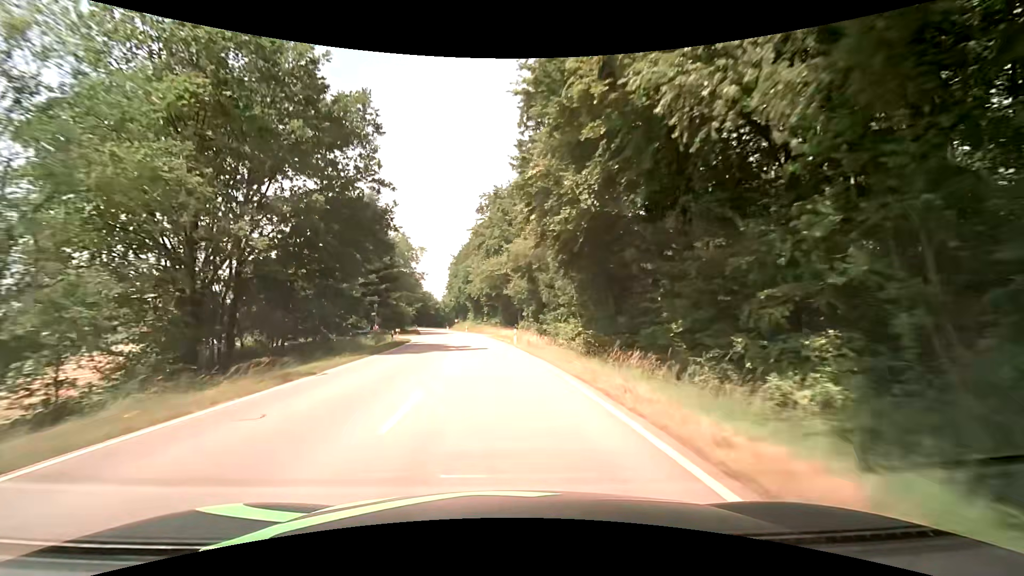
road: secondary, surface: asphalt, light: Day
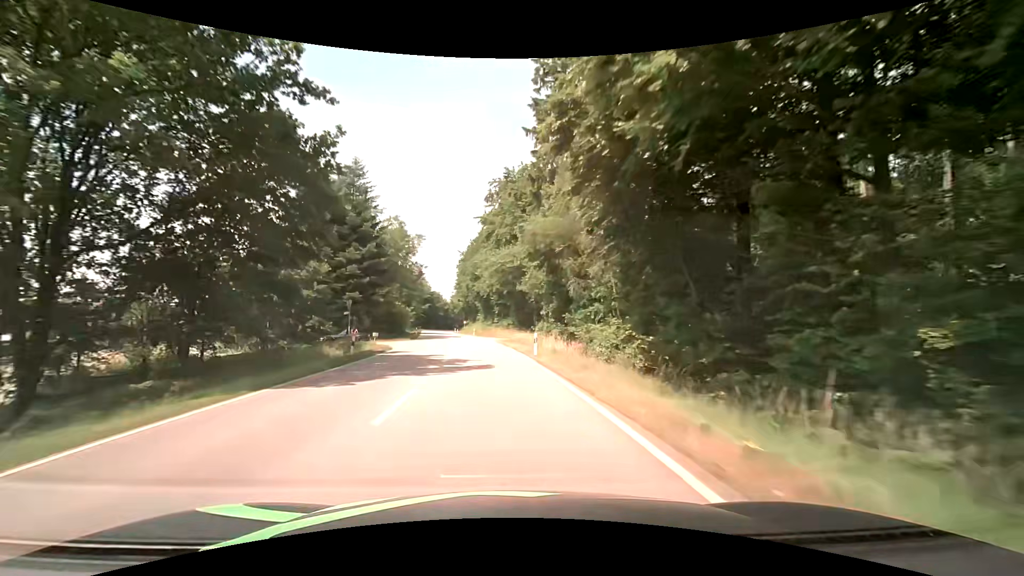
(-0.1, +11.3) m; -1°
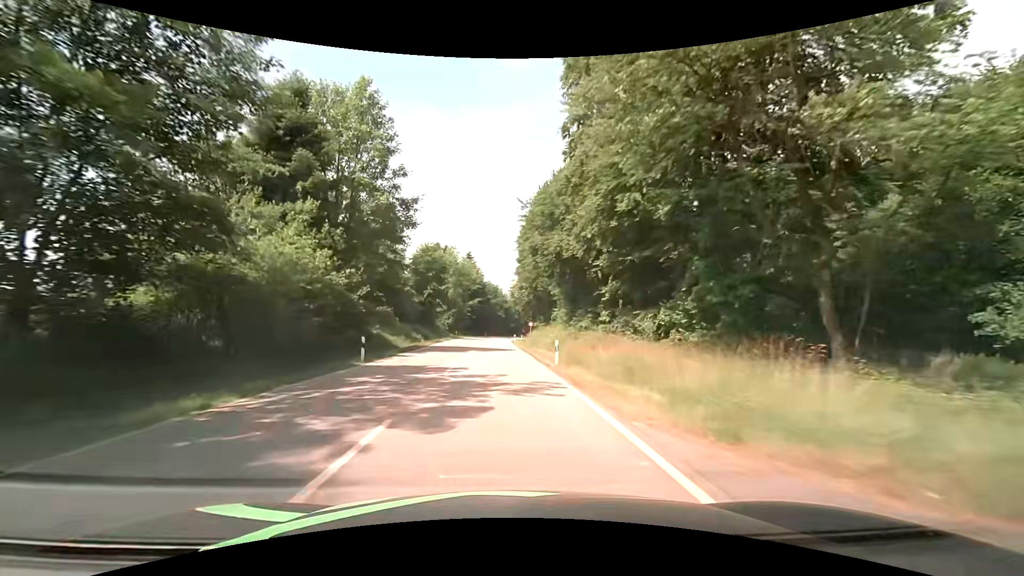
(-4.2, +50.4) m; -9°
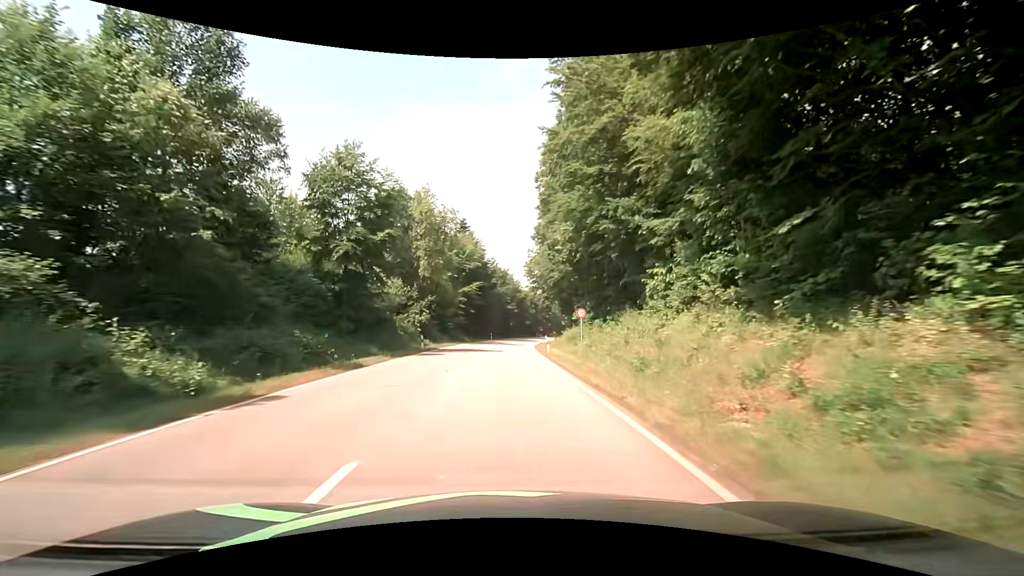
(-0.7, +38.1) m; -2°
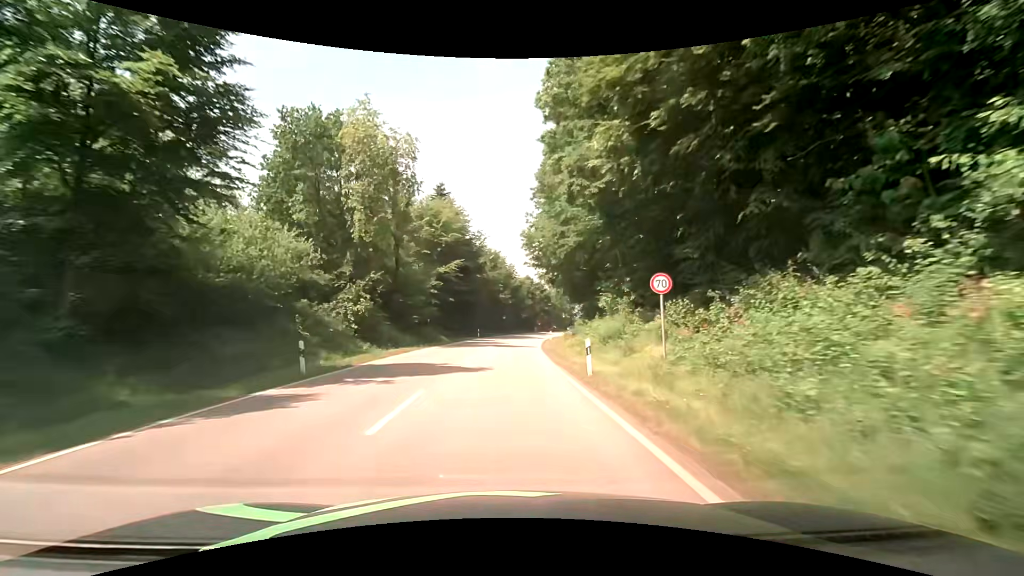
(+0.4, +18.4) m; +1°
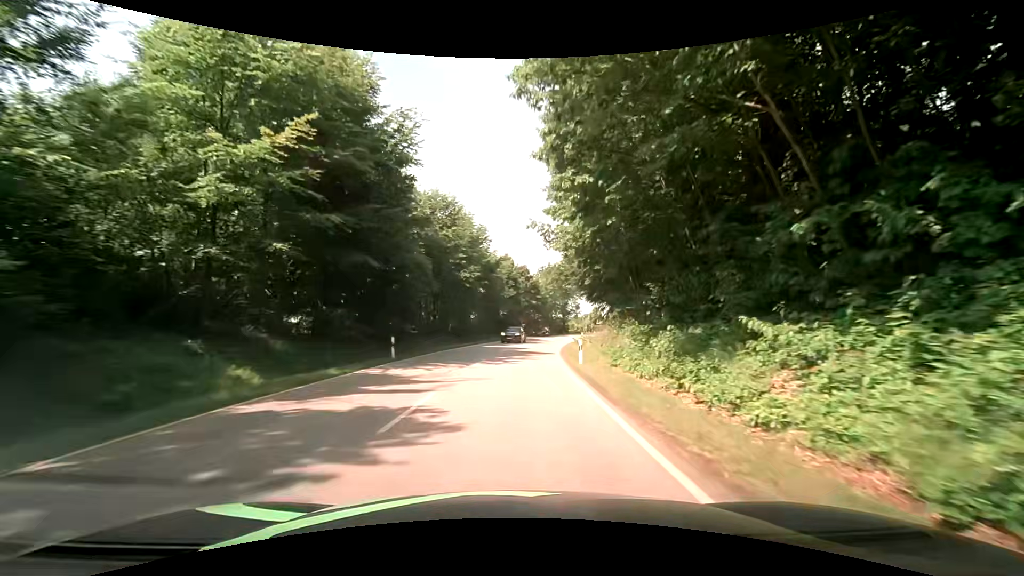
(+0.7, +35.1) m; +2°
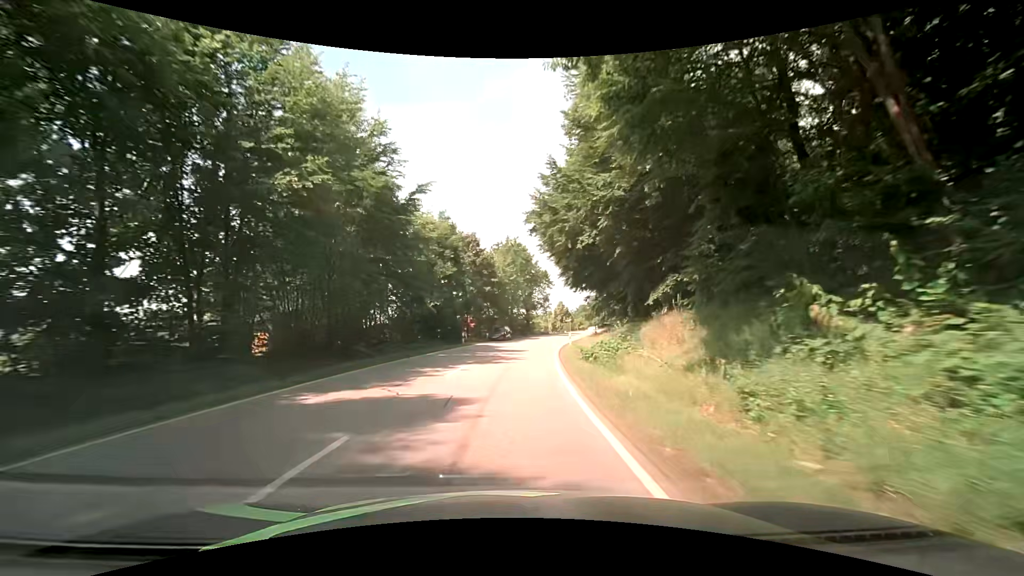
(+1.5, +27.9) m; +5°
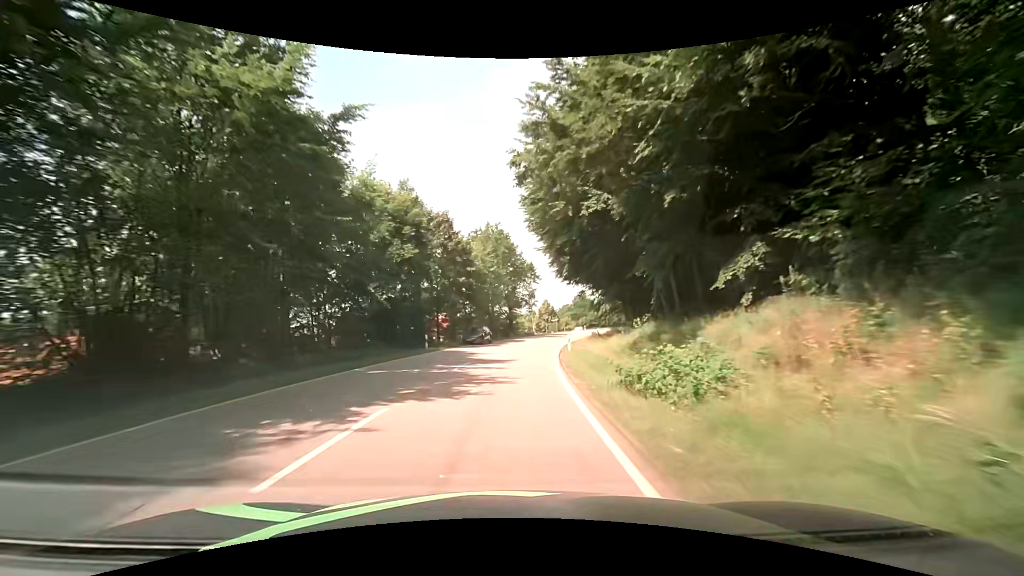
(+0.2, +9.8) m; +2°
(0, +10) (+1, +20) (+2, +30) (+3, +40) (+5, +50) (+7, +59) (+10, +69) (+13, +79) (+16, +88) (+20, +97) m
